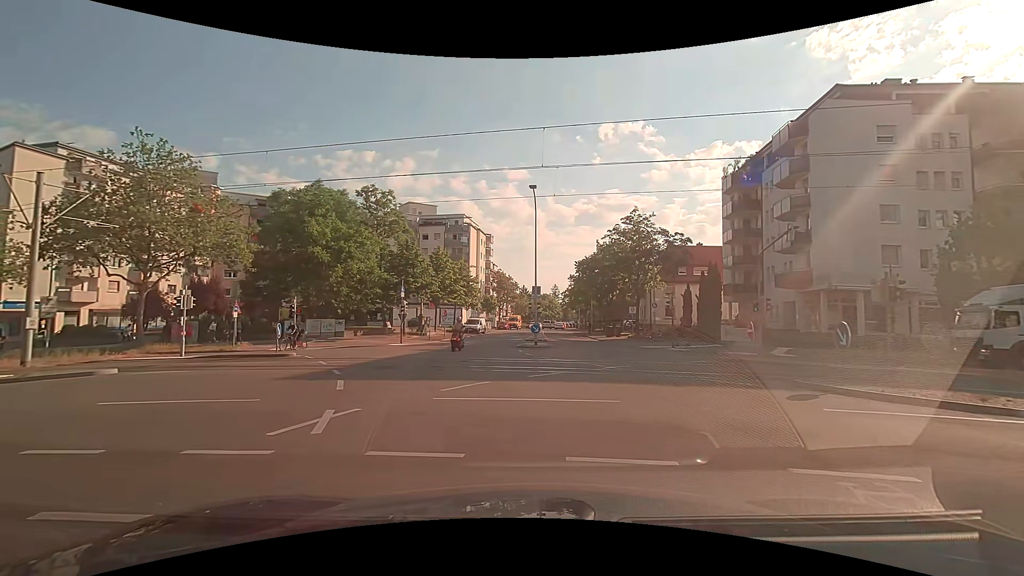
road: residential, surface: asphalt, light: Day
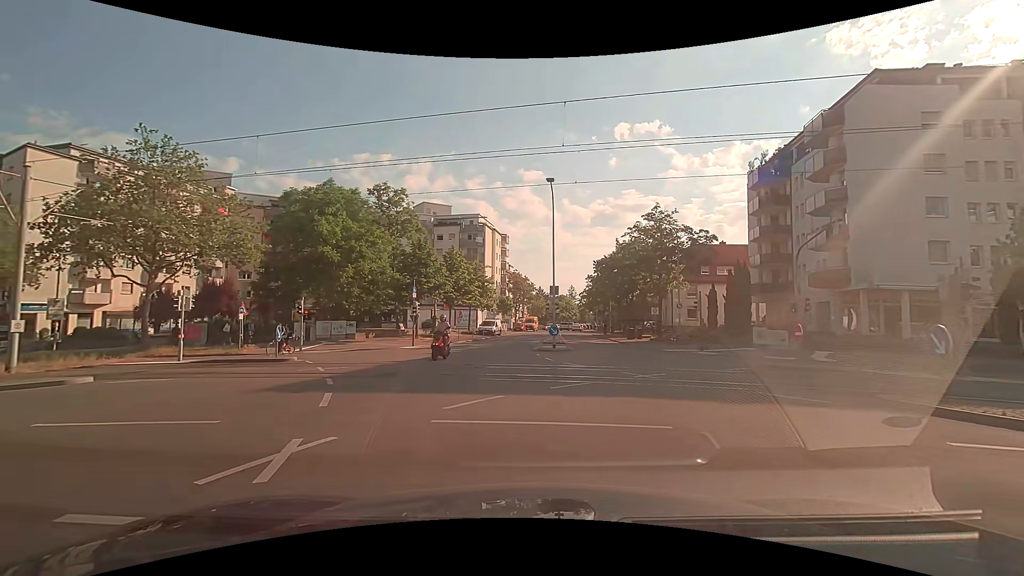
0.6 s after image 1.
(0.0, +1.7) m; -3°
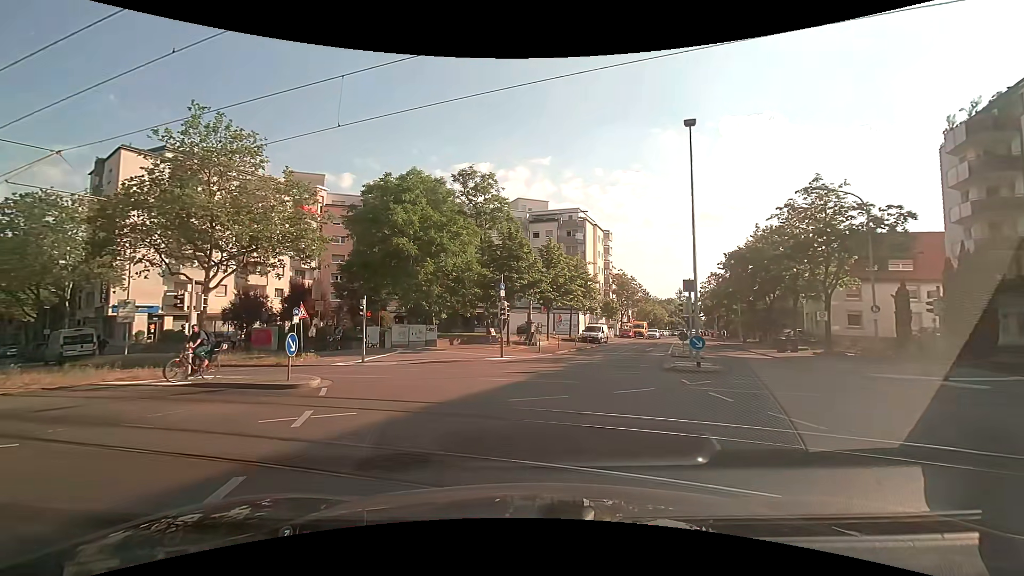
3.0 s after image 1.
(-0.7, +8.1) m; -10°
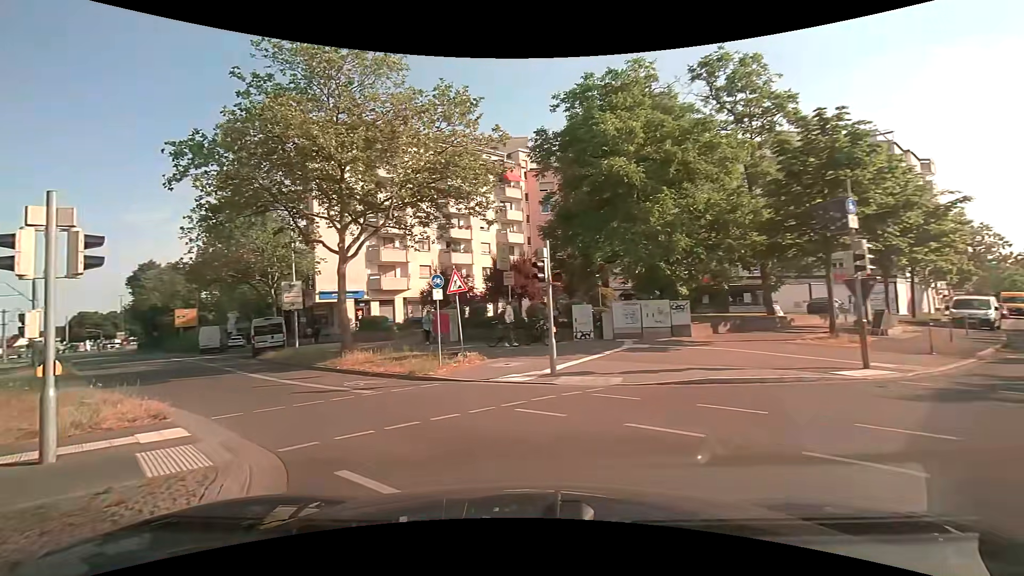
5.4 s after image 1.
(-2.5, +13.8) m; -25°
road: tertiary
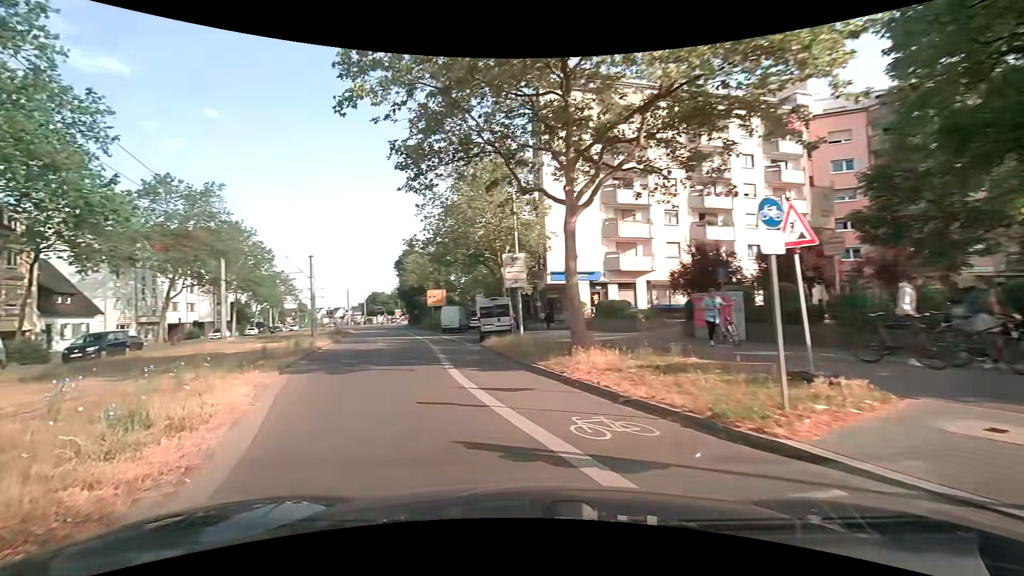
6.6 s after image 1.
(-1.8, +7.5) m; -26°
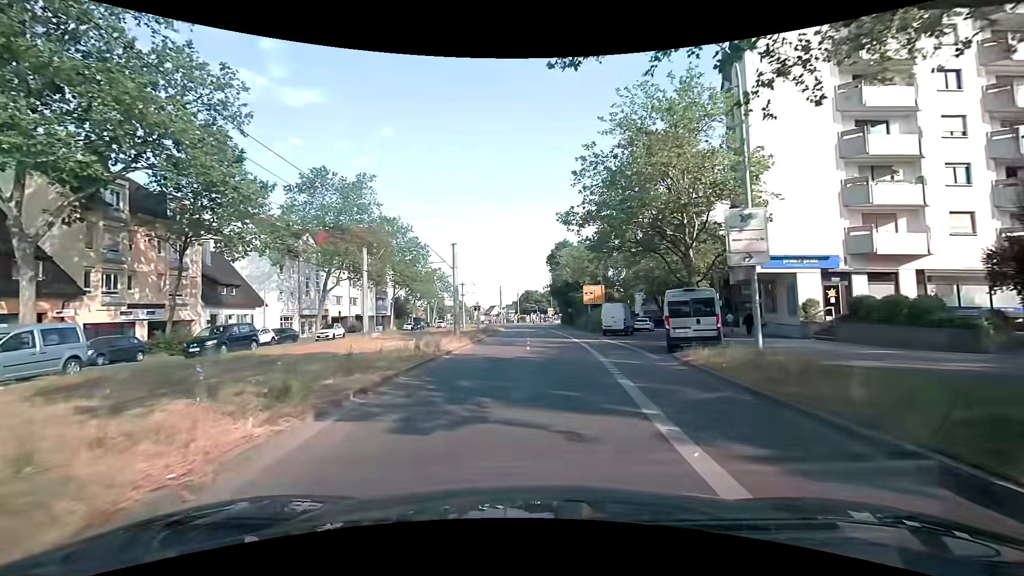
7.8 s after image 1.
(-1.7, +8.4) m; -17°
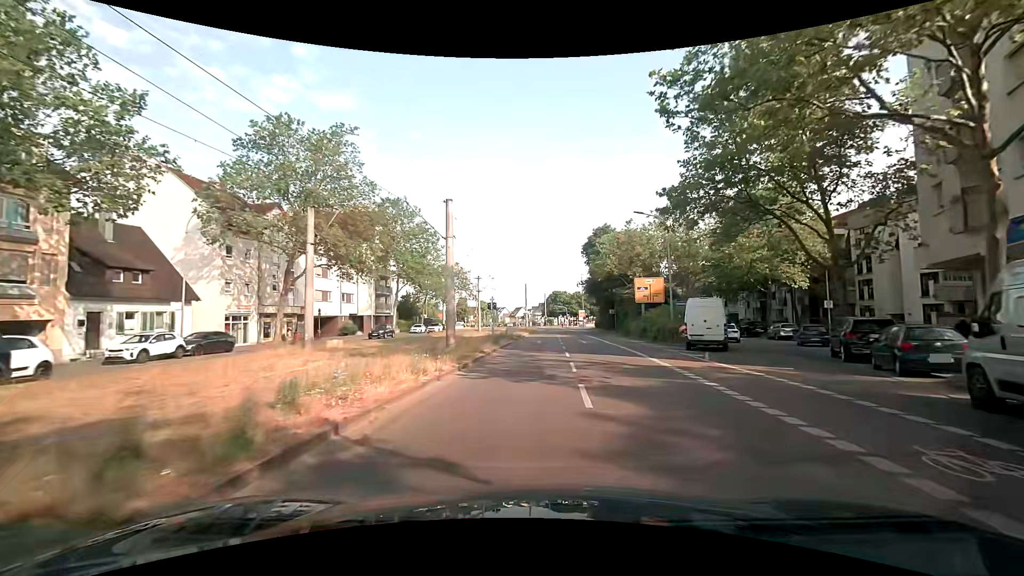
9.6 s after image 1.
(-0.5, +15.2) m; -4°
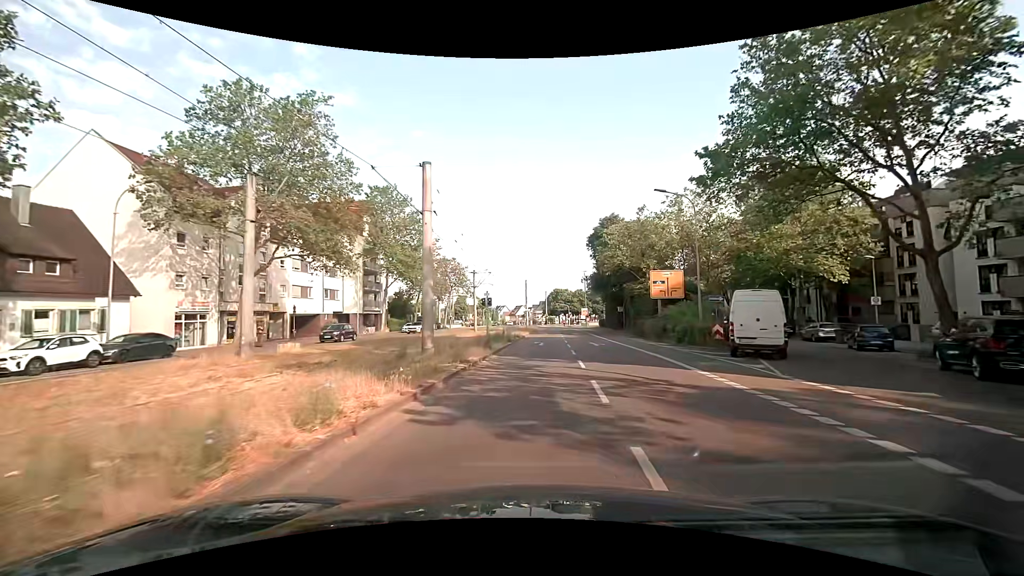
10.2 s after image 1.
(0.0, +5.6) m; 0°
(0, +10) (0, +20) (+1, +30) (+1, +40) (+1, +50) (+2, +60) (+3, +70) (+3, +80) (+4, +90) (+4, +100) m
